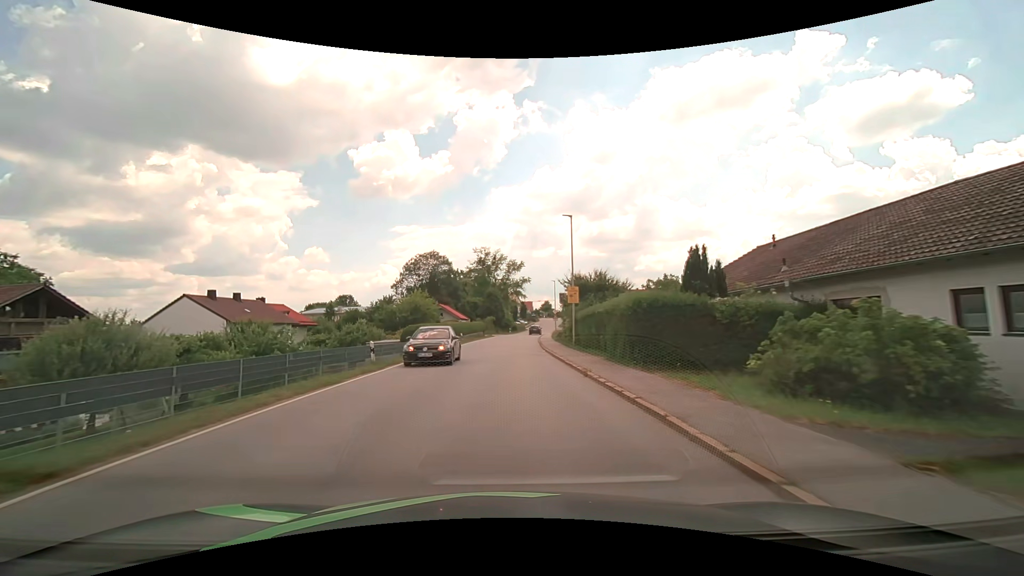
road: secondary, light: Day
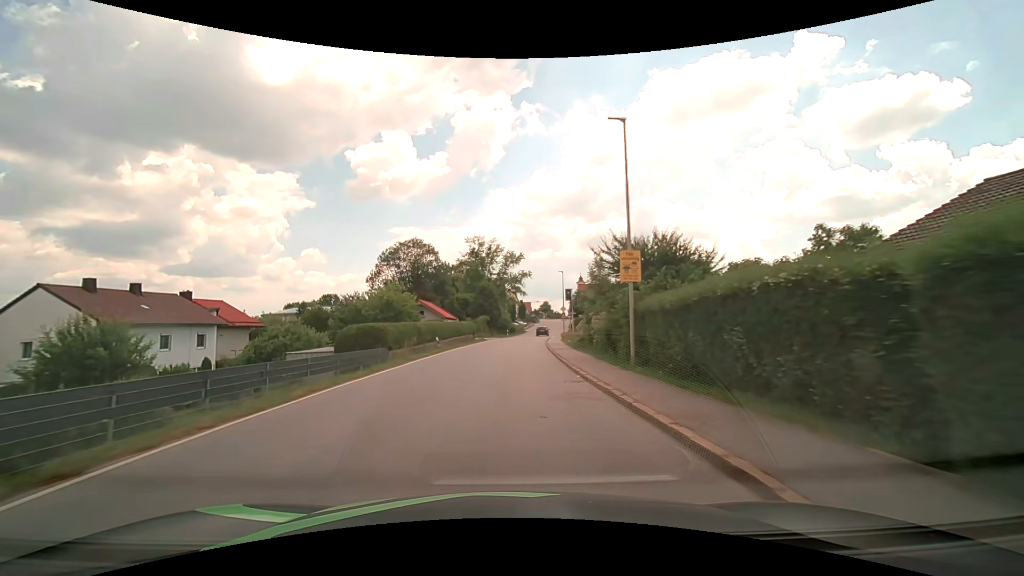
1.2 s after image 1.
(+0.1, +15.0) m; 0°
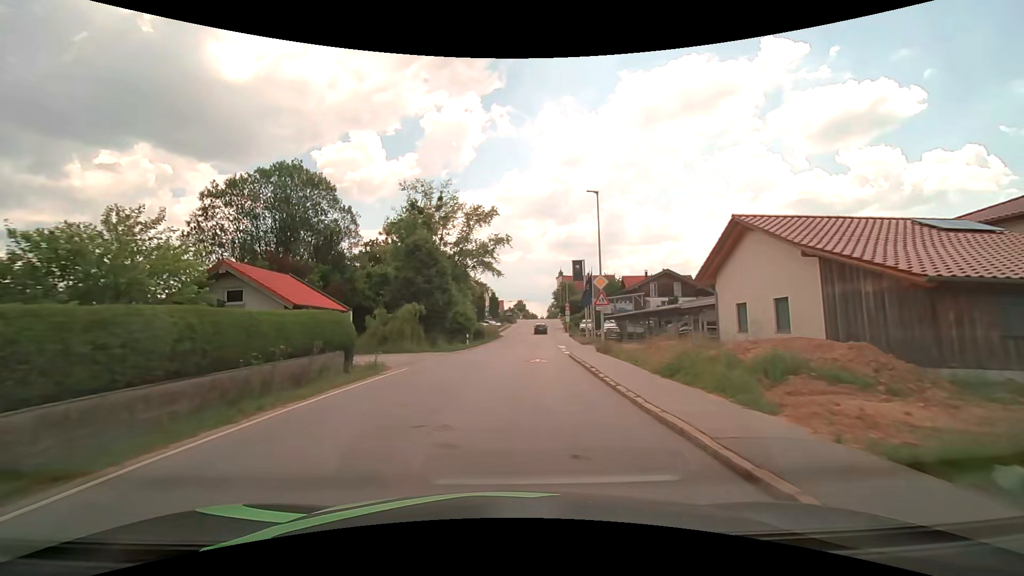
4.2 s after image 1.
(+0.7, +37.7) m; +3°
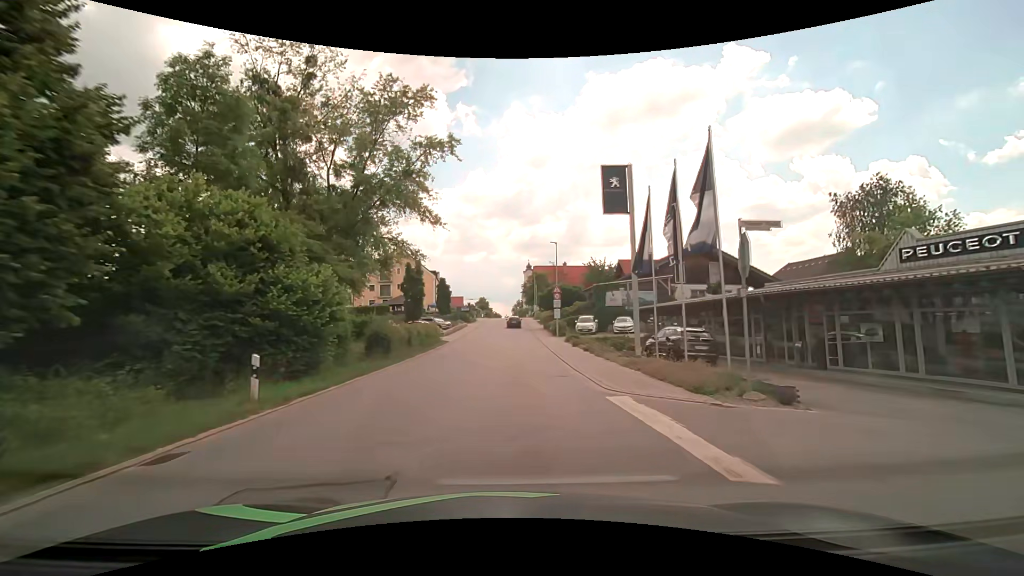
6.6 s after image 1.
(+1.1, +28.5) m; +4°
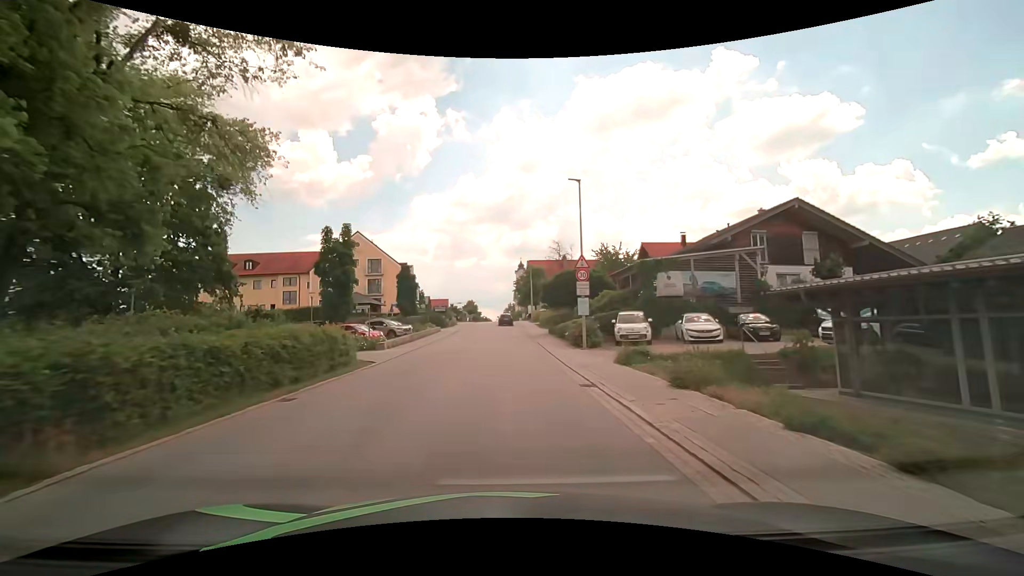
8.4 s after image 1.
(+0.3, +19.5) m; +1°
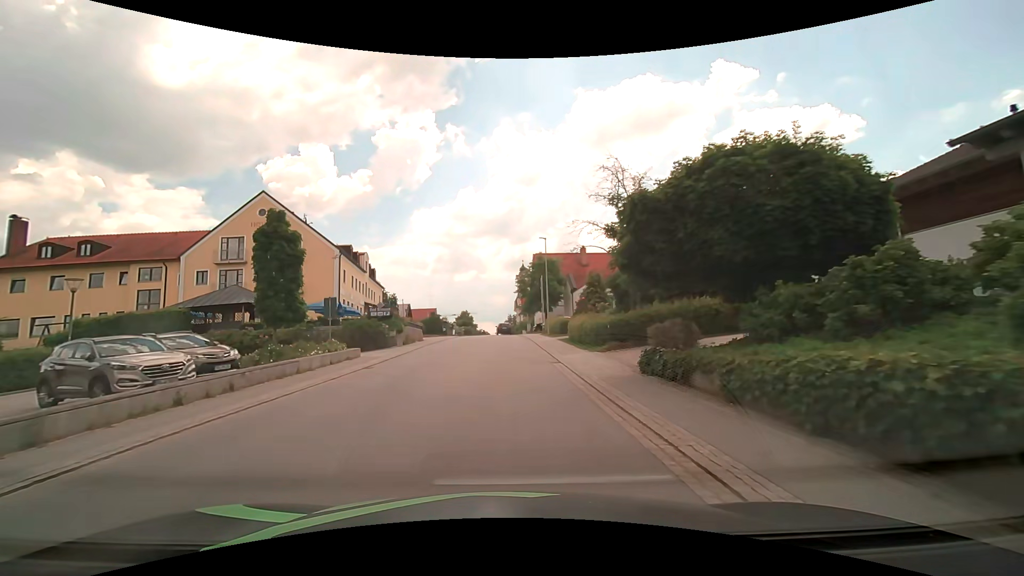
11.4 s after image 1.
(0.0, +28.0) m; 0°
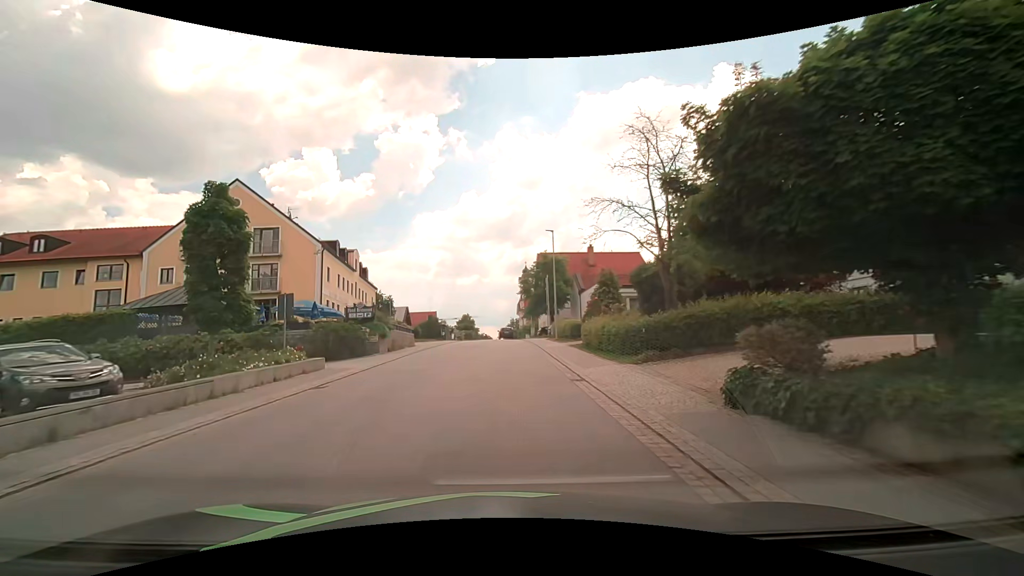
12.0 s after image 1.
(0.0, +4.9) m; 0°
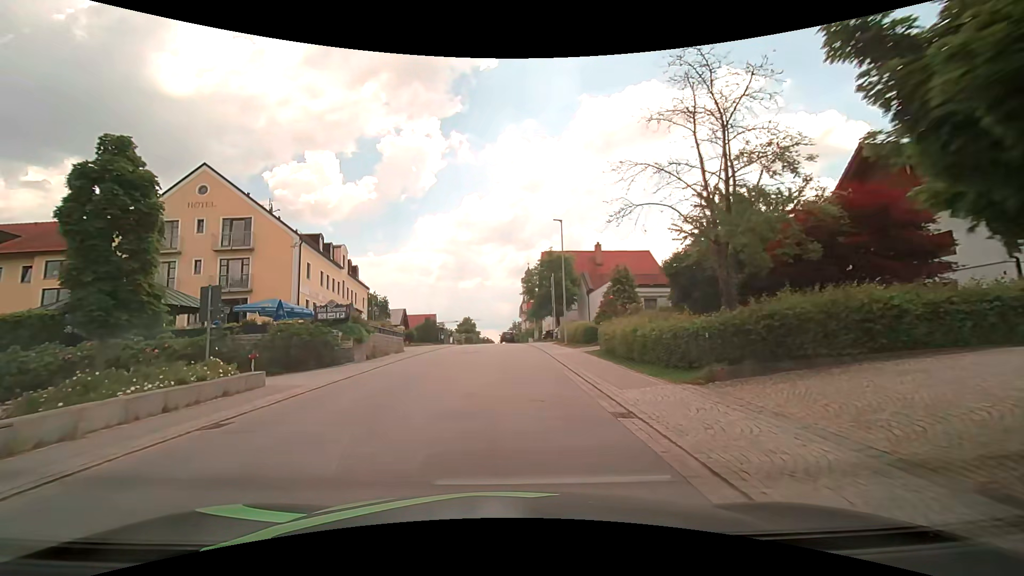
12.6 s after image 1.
(0.0, +4.7) m; 0°
(0, +10) (0, +20) (0, +30) (0, +40) (0, +50) (0, +60) (0, +70) (0, +80) (-1, +90) (-1, +100) m
